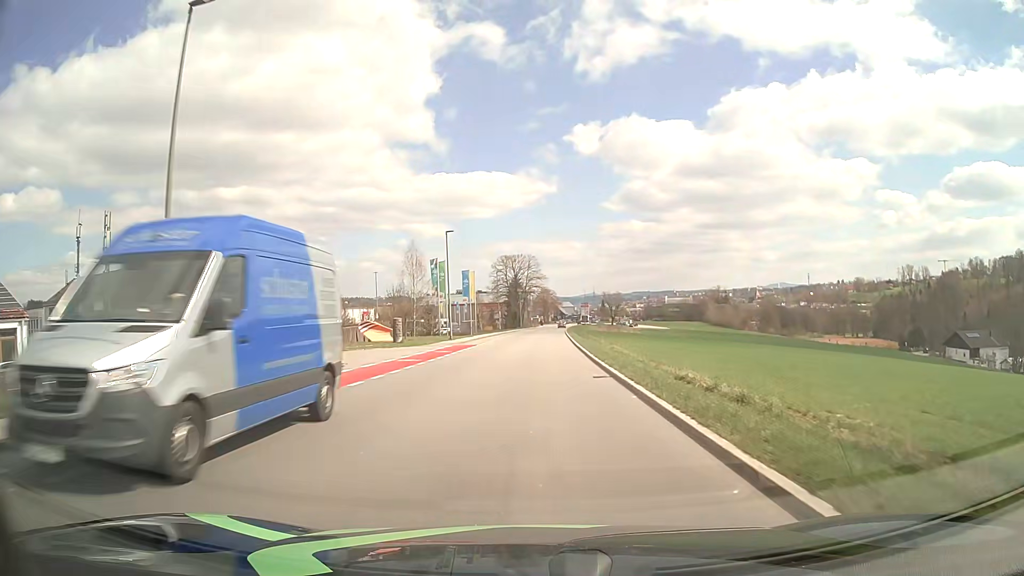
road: tertiary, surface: asphalt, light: Day
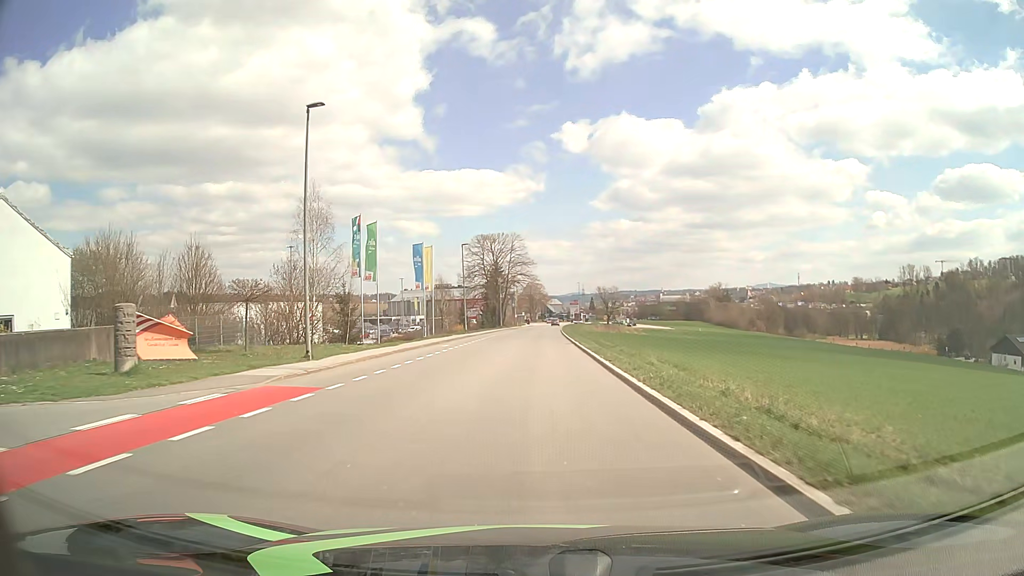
(+0.3, +29.8) m; +1°
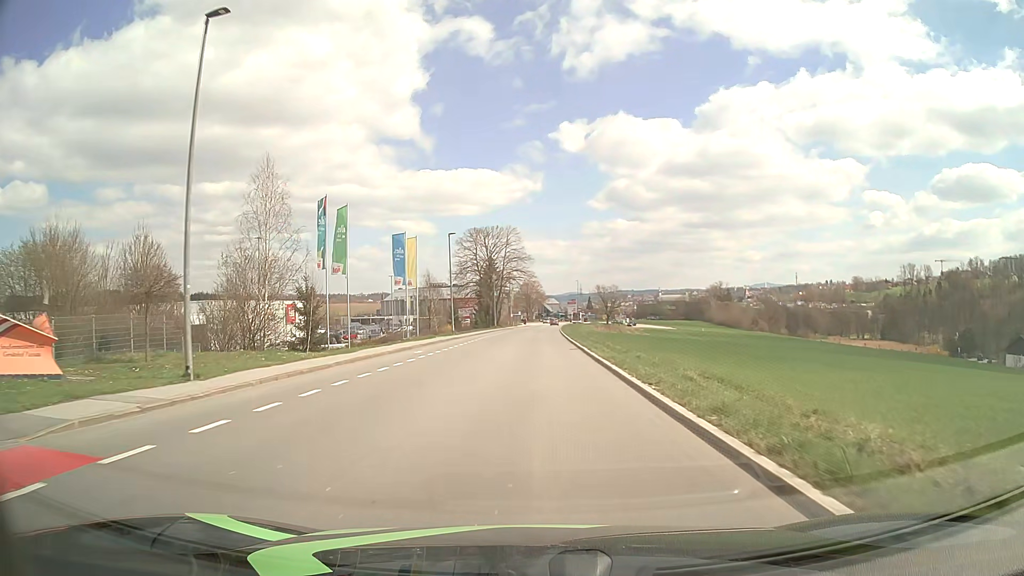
(0.0, +7.5) m; 0°
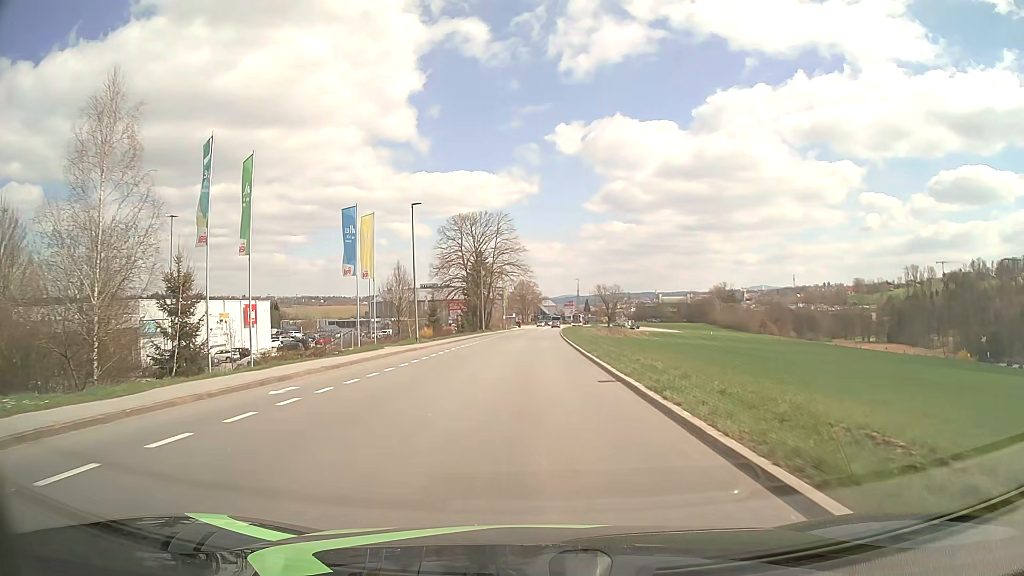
(+0.1, +15.1) m; 0°
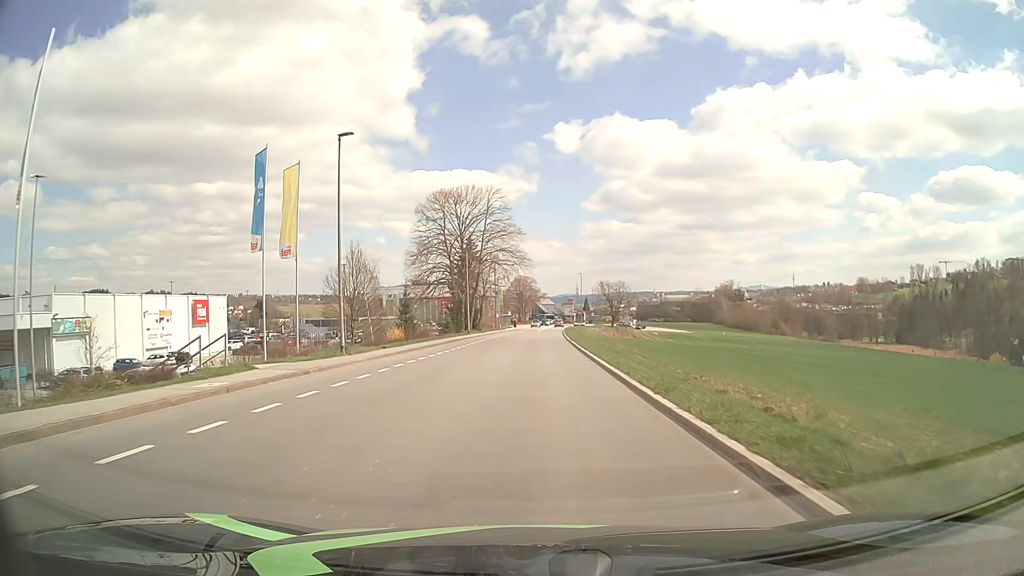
(0.0, +15.1) m; 0°
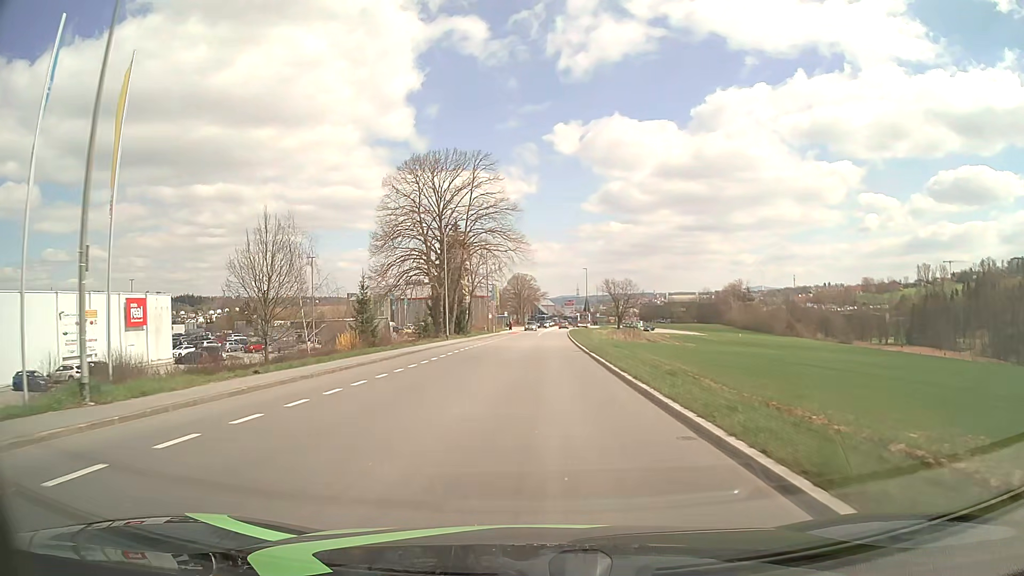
(0.0, +15.1) m; 0°
